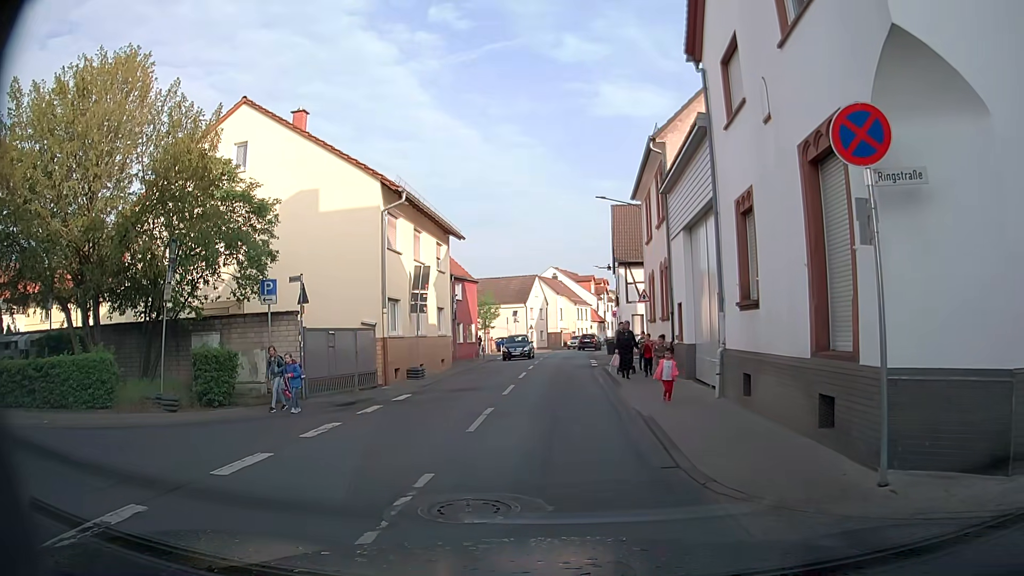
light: Day
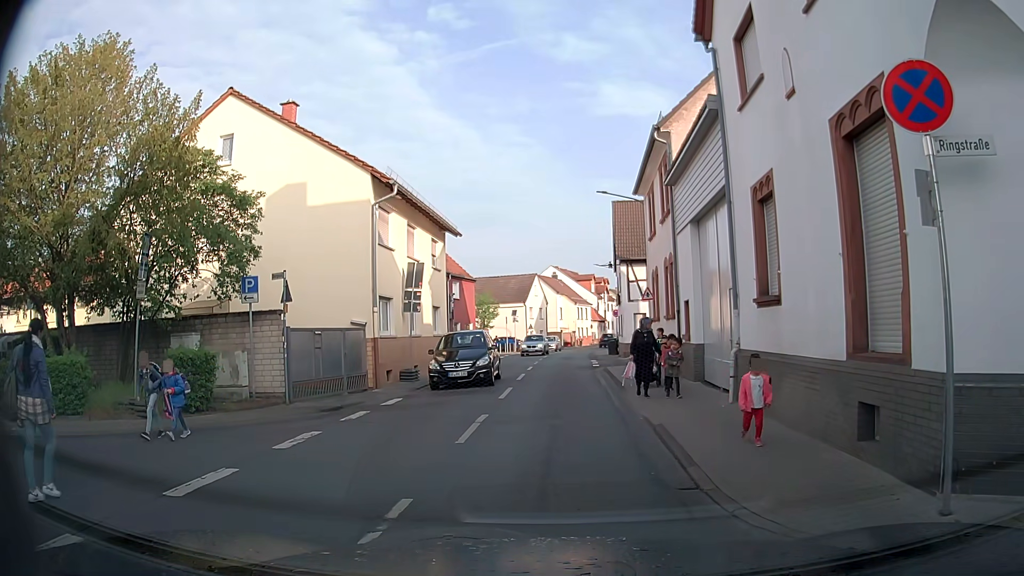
(0.0, +1.0) m; 0°
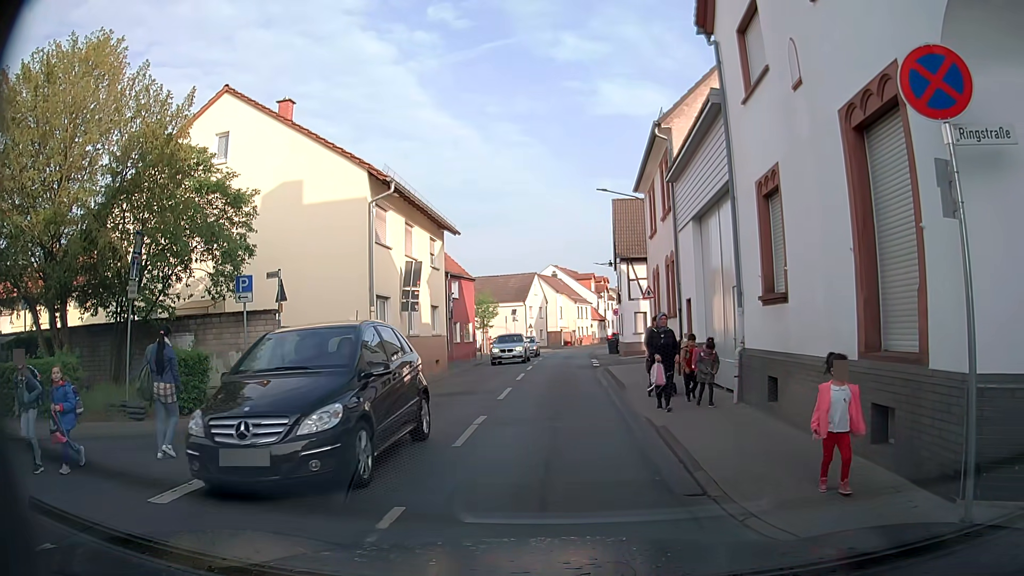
(0.0, +0.3) m; 0°
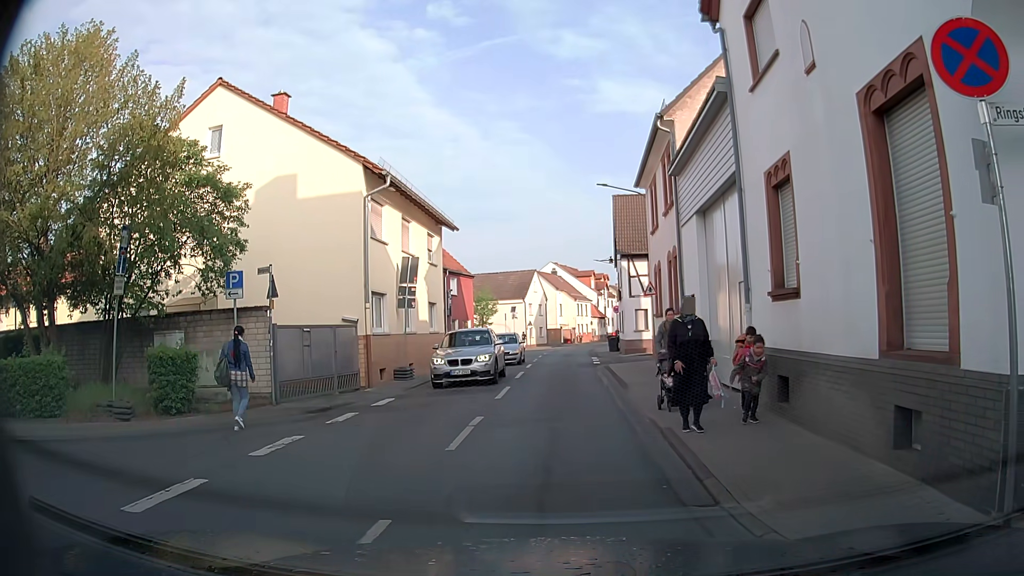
(0.0, +0.5) m; 0°
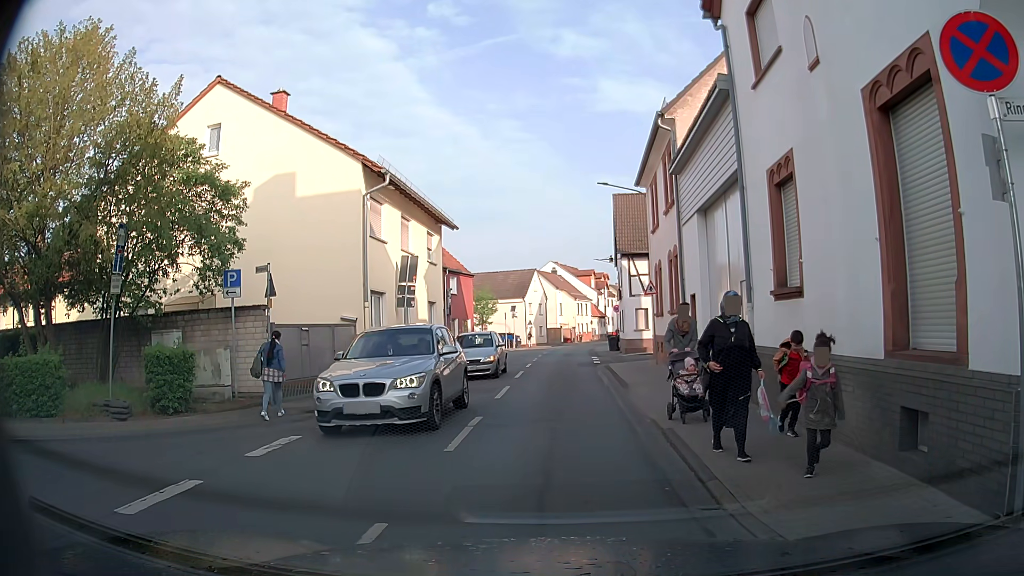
(0.0, +0.1) m; 0°
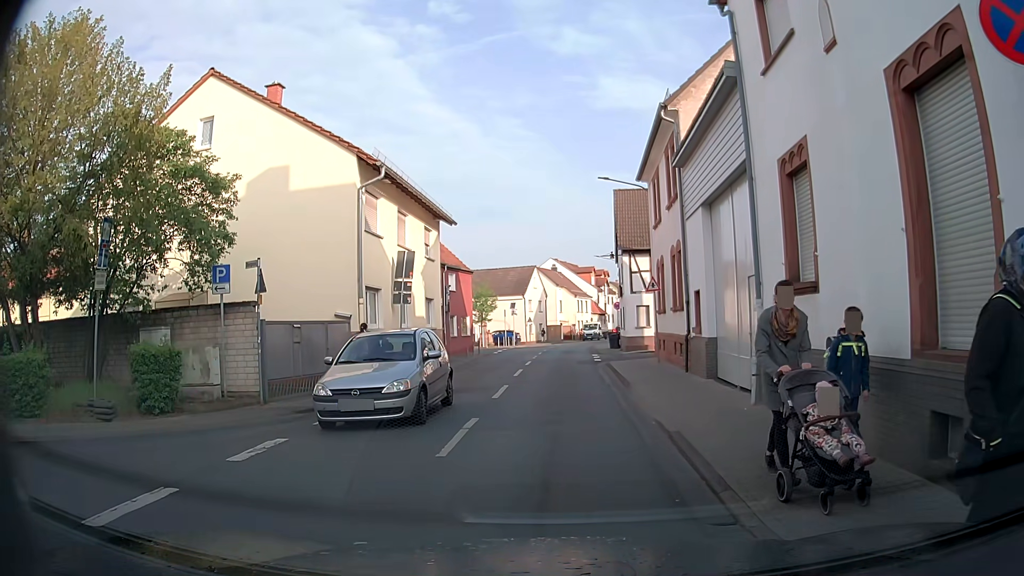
(0.0, +0.5) m; 0°
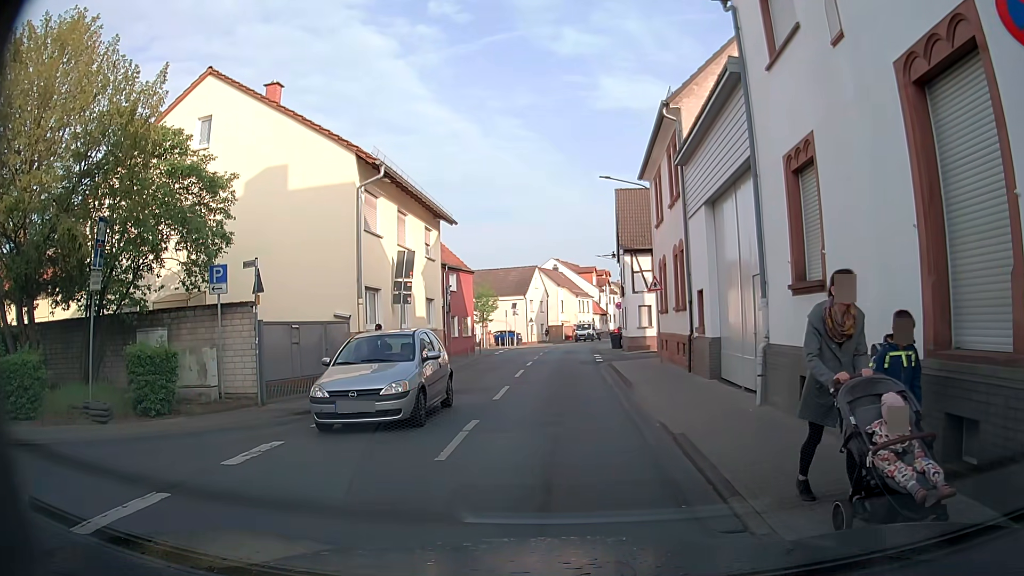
(0.0, +0.2) m; 0°
